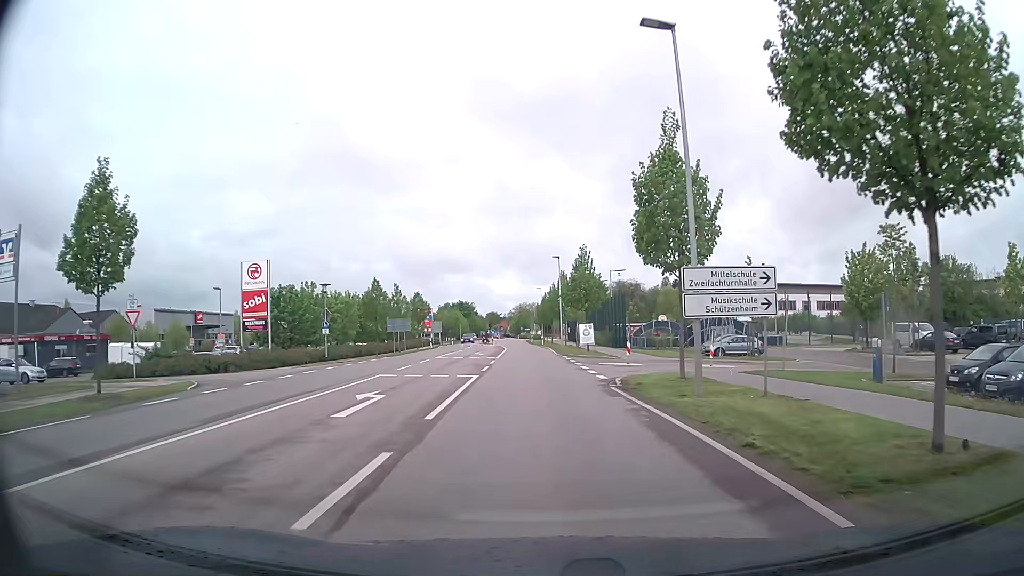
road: tertiary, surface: asphalt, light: Day
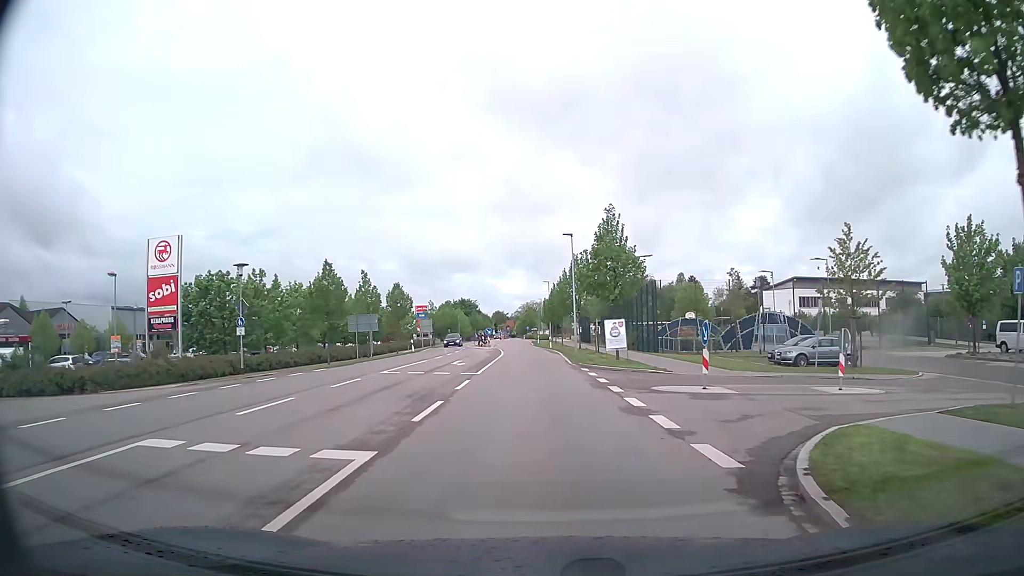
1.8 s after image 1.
(0.0, +13.5) m; +1°
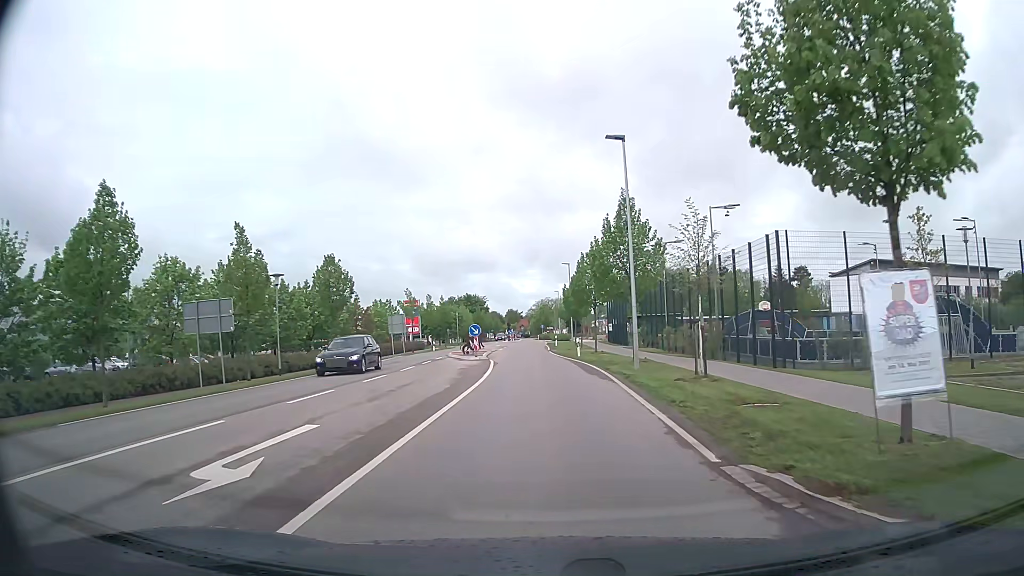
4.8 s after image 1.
(-0.8, +22.9) m; -3°
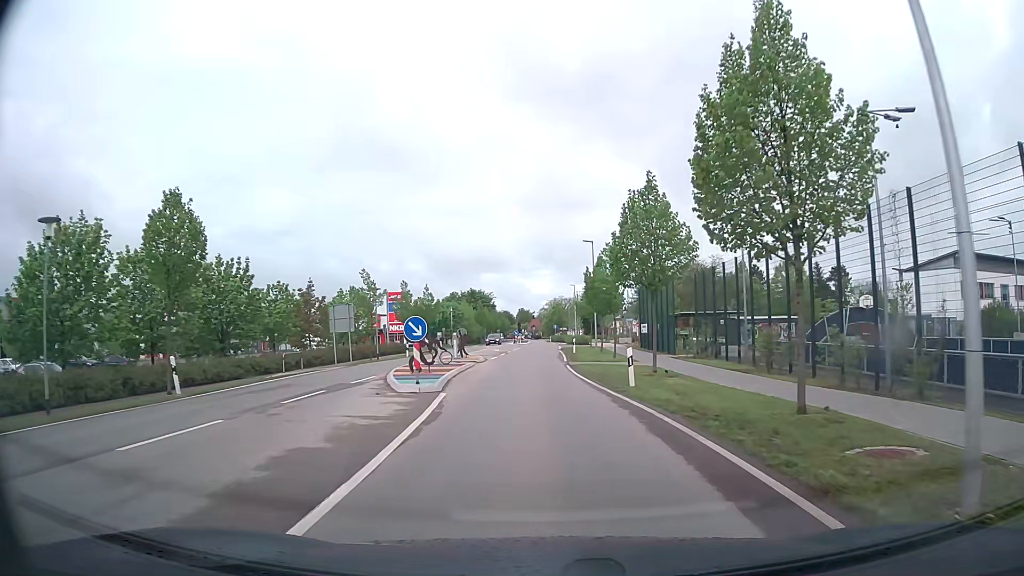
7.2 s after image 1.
(0.0, +18.0) m; -1°
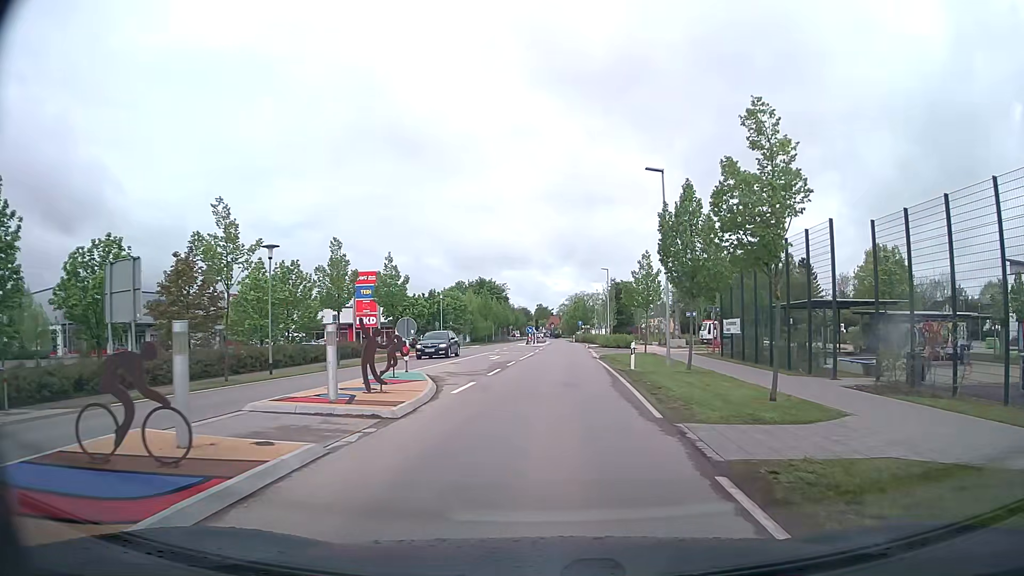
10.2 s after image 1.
(-0.6, +22.4) m; -2°
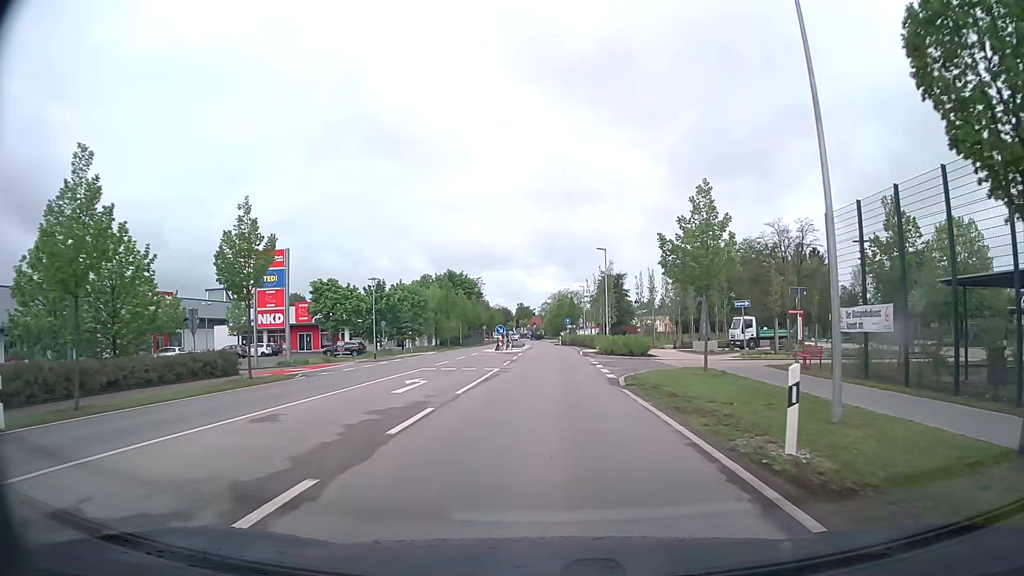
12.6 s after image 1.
(+0.3, +18.0) m; +1°
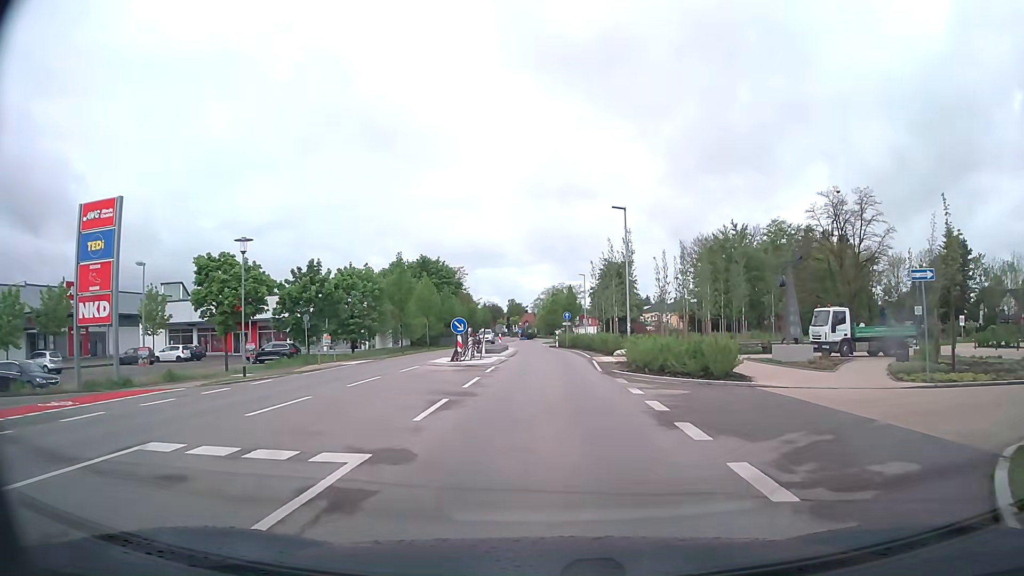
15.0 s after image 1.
(+0.1, +18.0) m; +1°
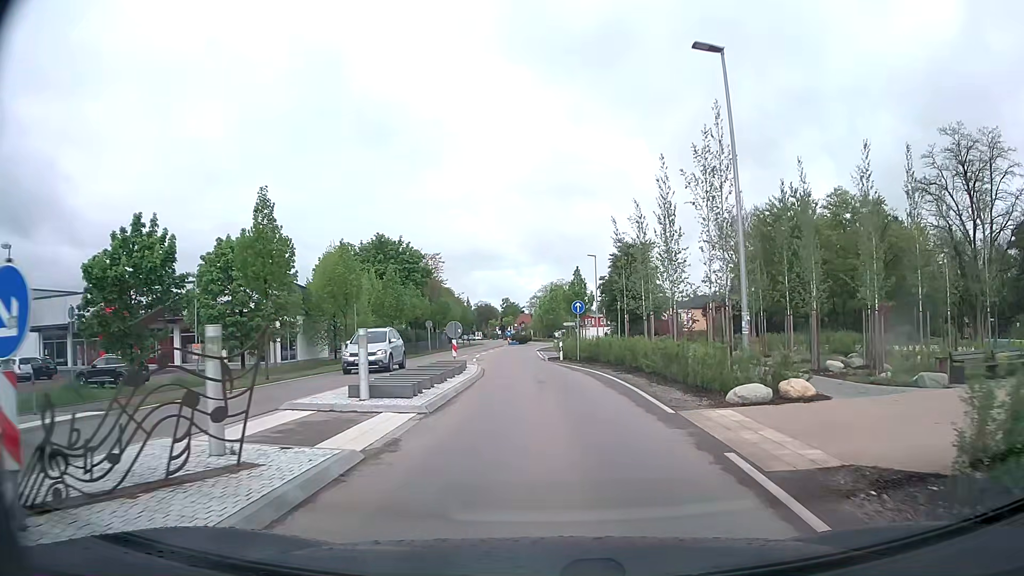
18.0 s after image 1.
(+0.1, +22.5) m; 0°
(0, +10) (0, +20) (-1, +30) (-2, +40) (-2, +50) (-2, +60) (-1, +70) (0, +80) (+1, +90) (0, +100) m
